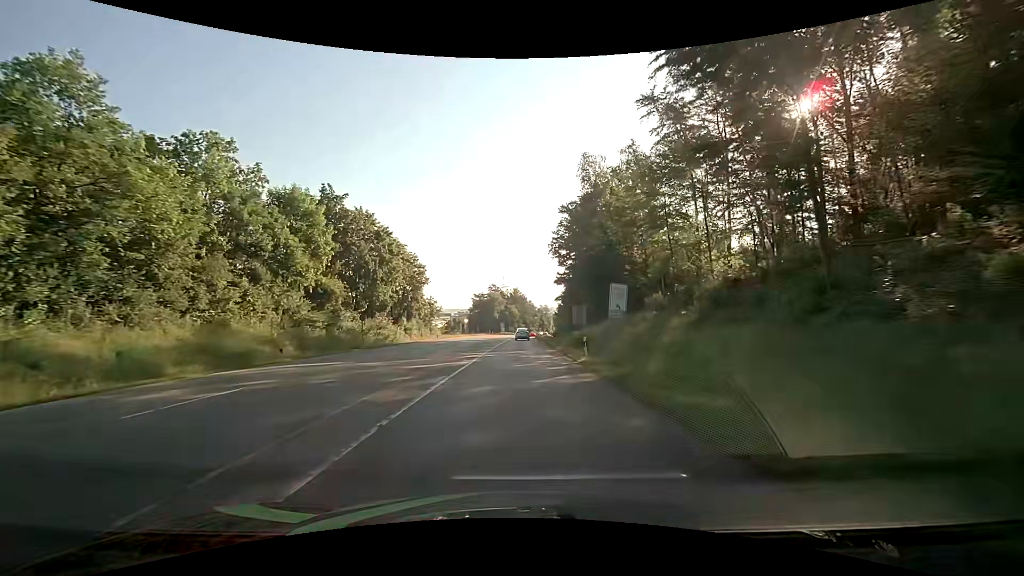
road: secondary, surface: asphalt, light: Day
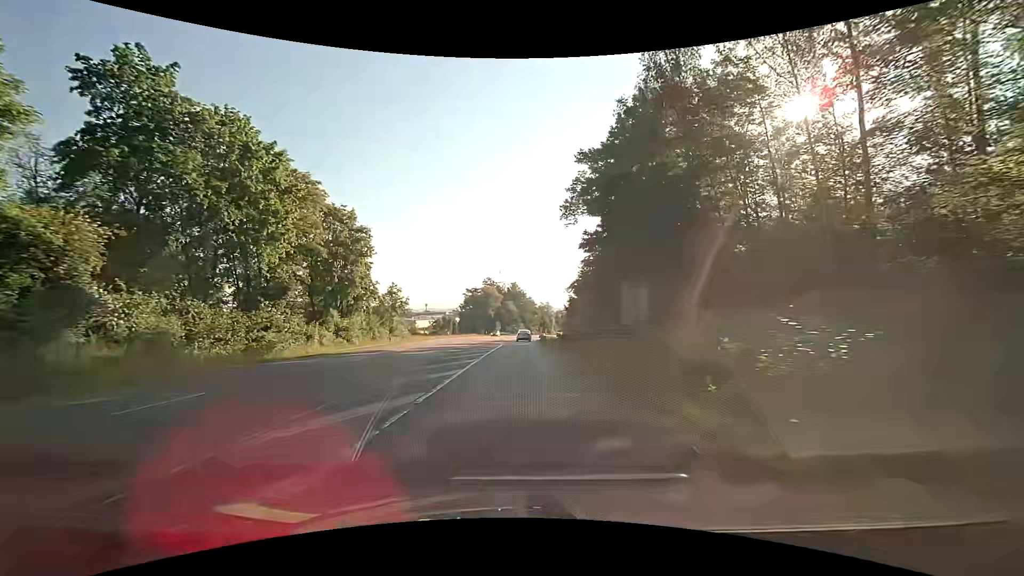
(+0.1, +27.5) m; +1°
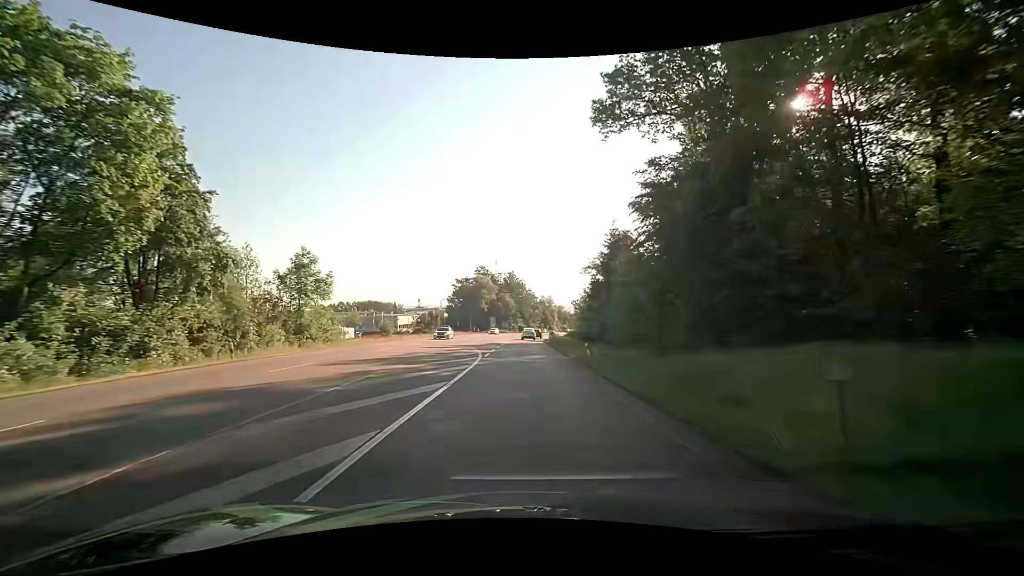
(-0.3, +27.5) m; -1°
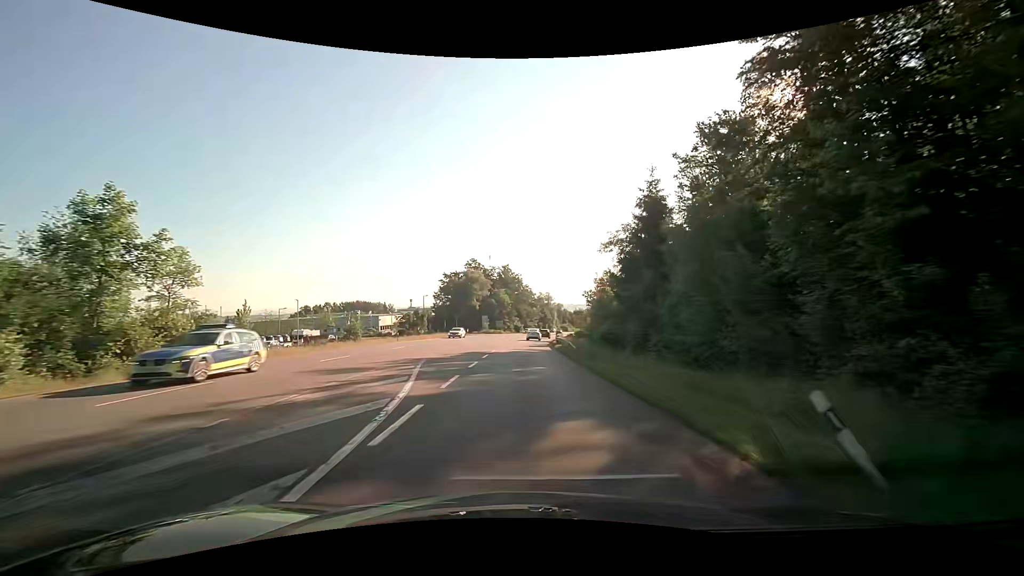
(+0.1, +18.4) m; 0°
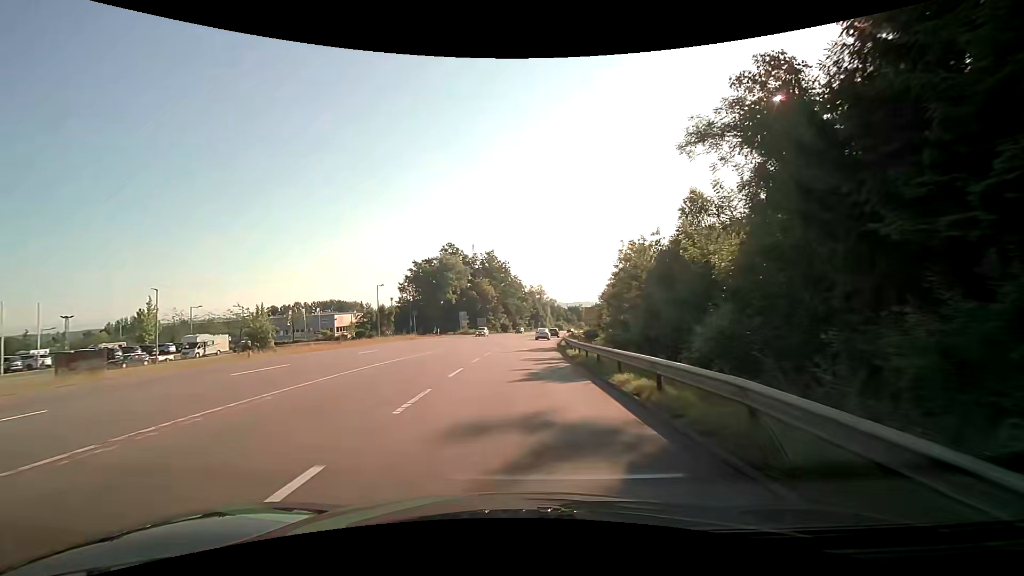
(+0.4, +27.5) m; +2°
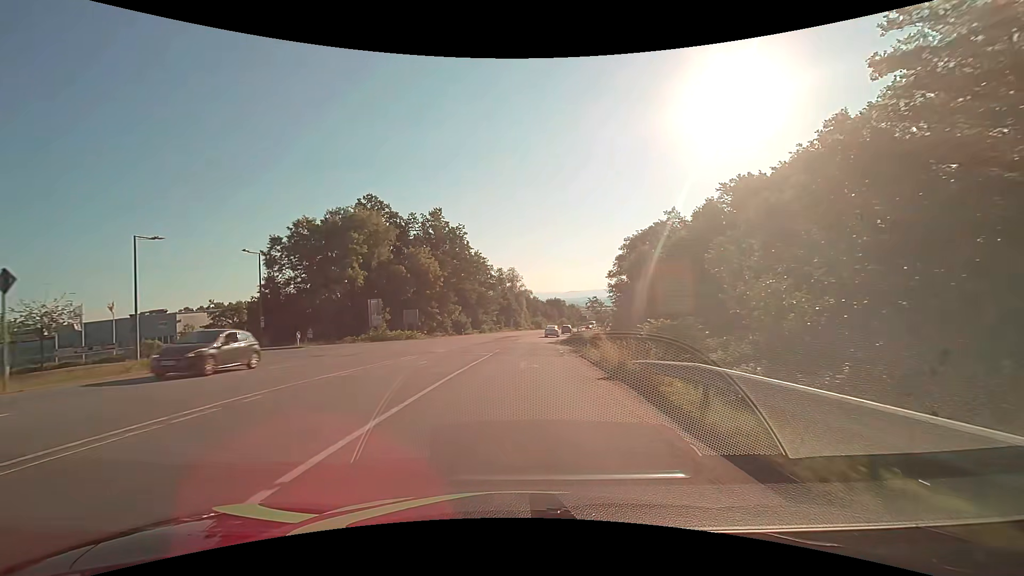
(+1.1, +45.9) m; +3°
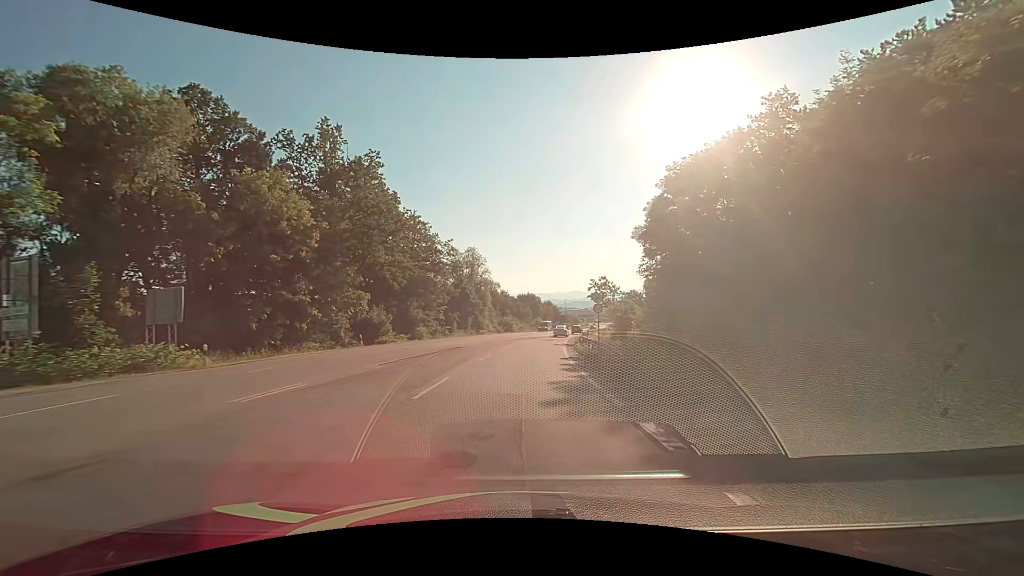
(+1.0, +36.5) m; +4°
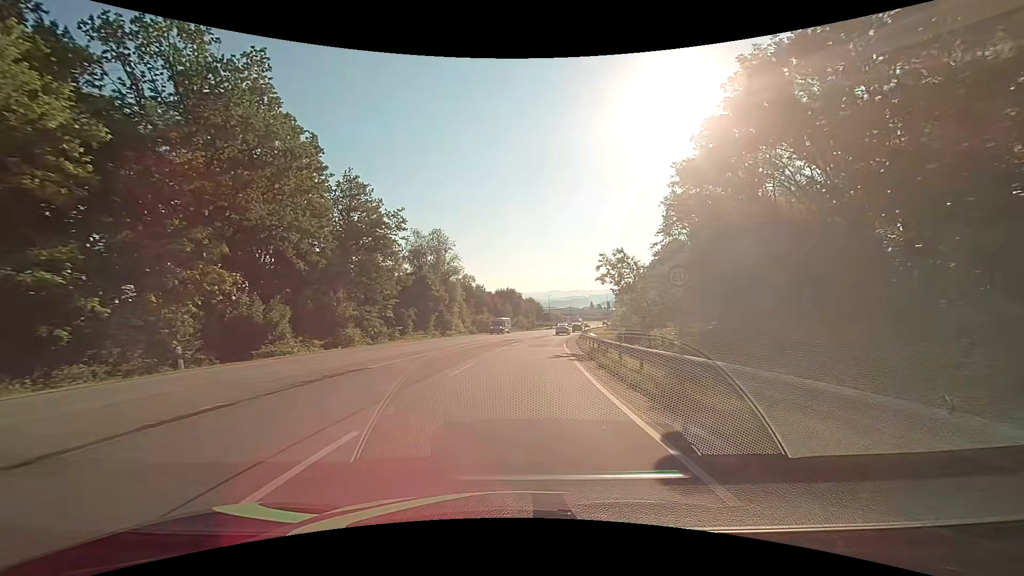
(+0.4, +18.2) m; +2°
(0, +10) (0, +20) (+1, +30) (+2, +40) (+3, +50) (+4, +60) (+6, +70) (+7, +80) (+9, +89) (+11, +99) m
